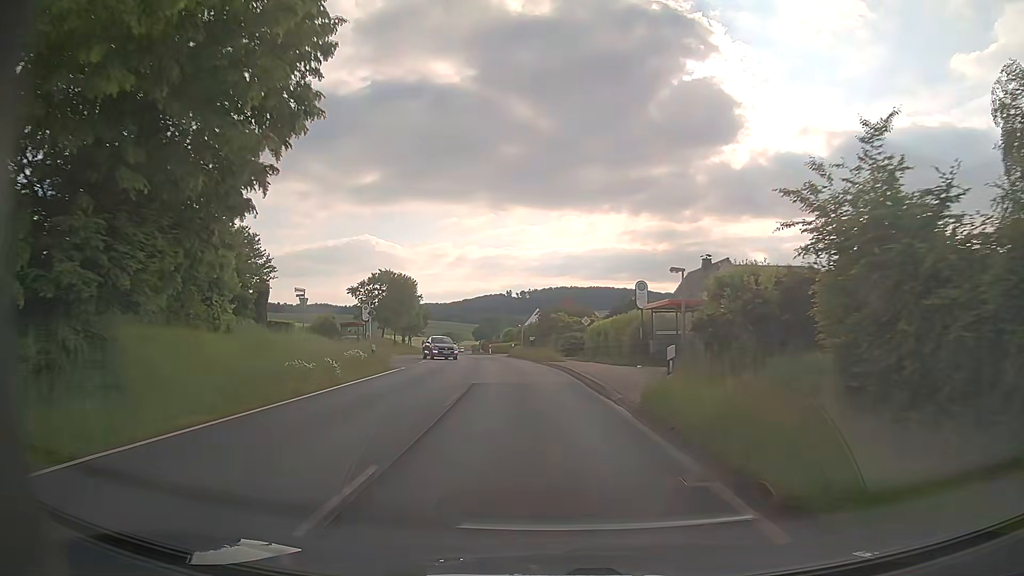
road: primary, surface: asphalt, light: Day
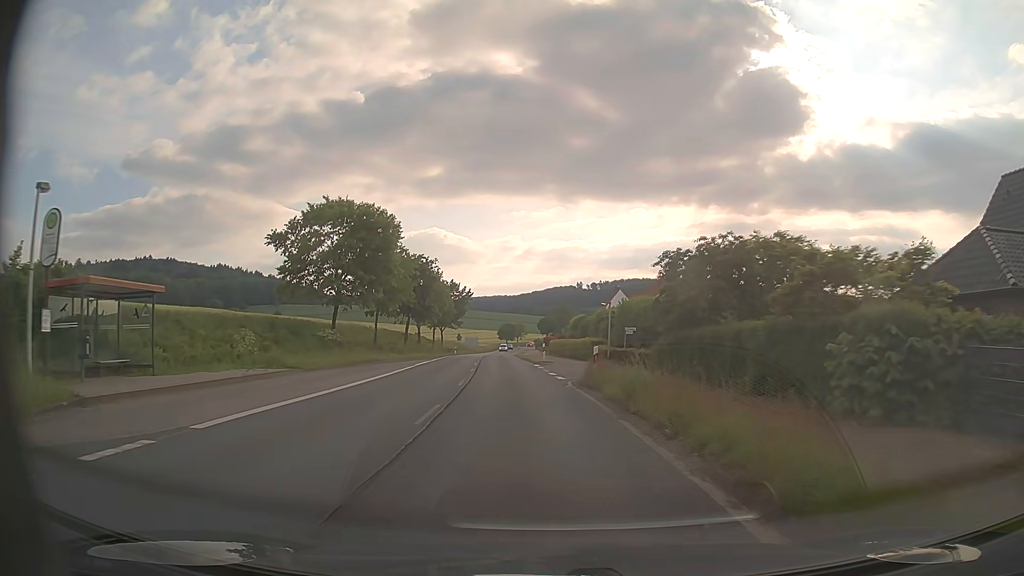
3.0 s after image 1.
(-2.2, +38.8) m; -6°
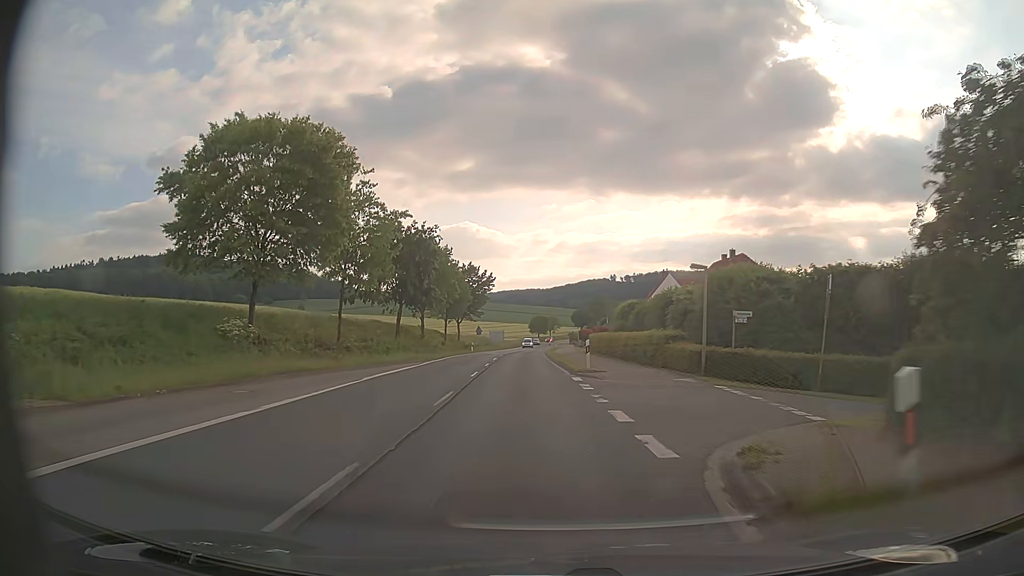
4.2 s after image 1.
(-0.4, +15.7) m; -3°
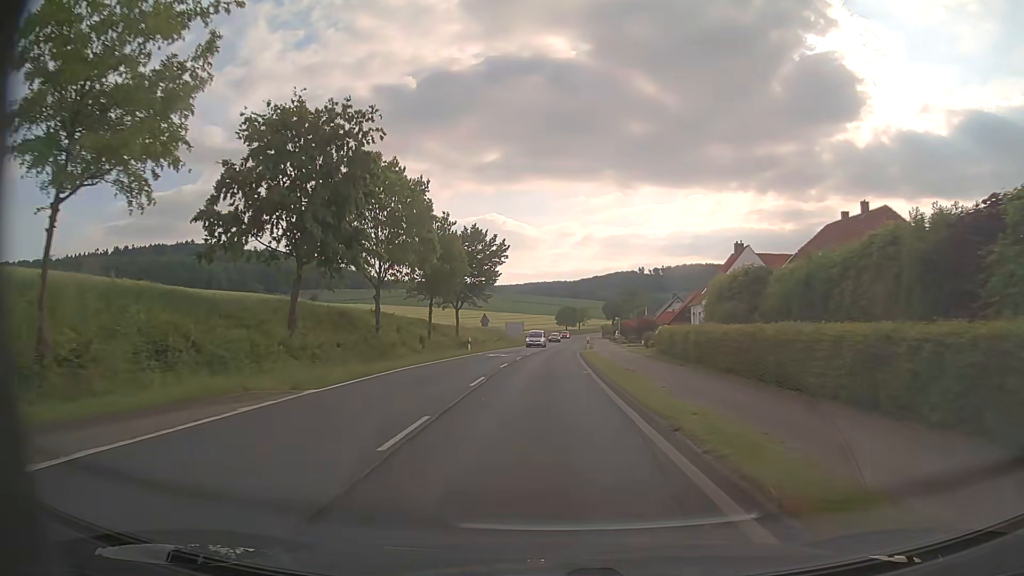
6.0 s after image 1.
(-0.6, +23.5) m; -2°
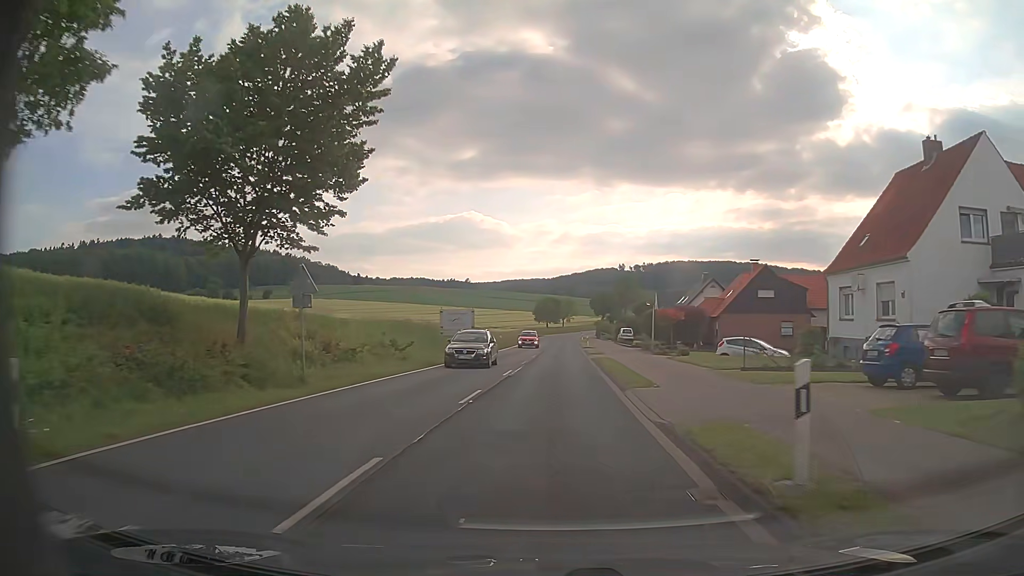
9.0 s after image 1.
(+0.4, +39.4) m; +2°
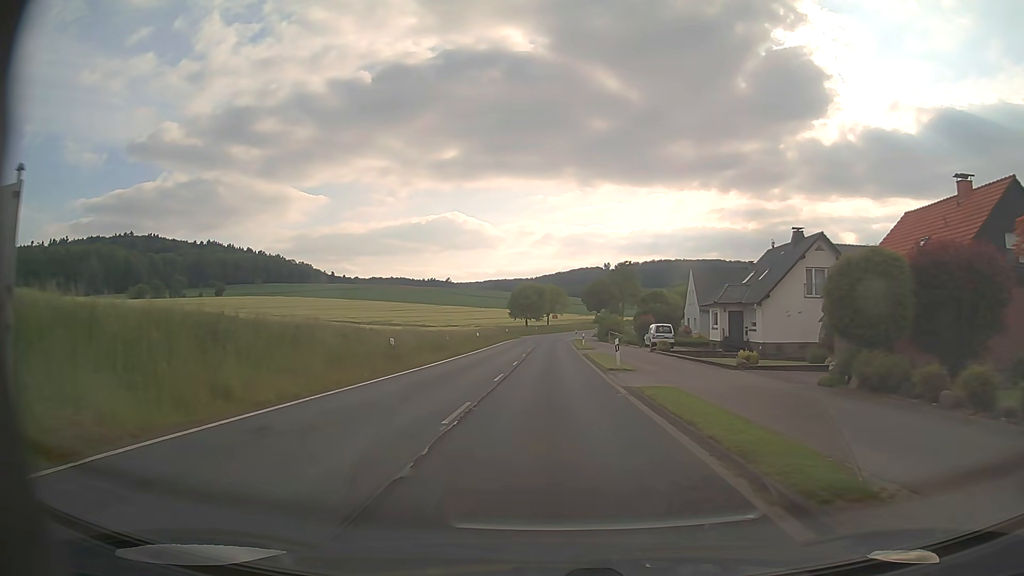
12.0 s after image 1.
(+0.7, +39.1) m; +2°
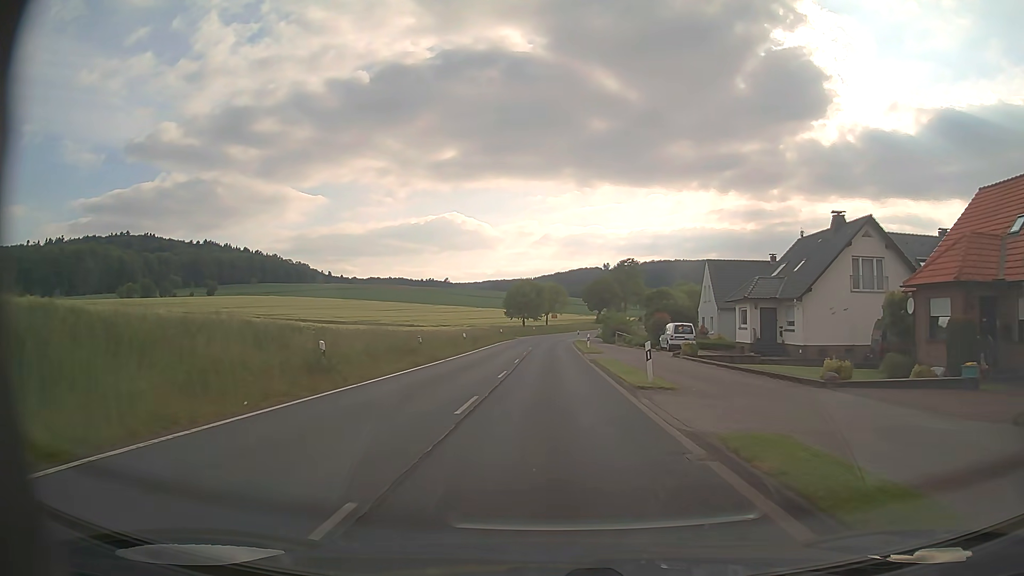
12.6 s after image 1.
(0.0, +7.8) m; 0°
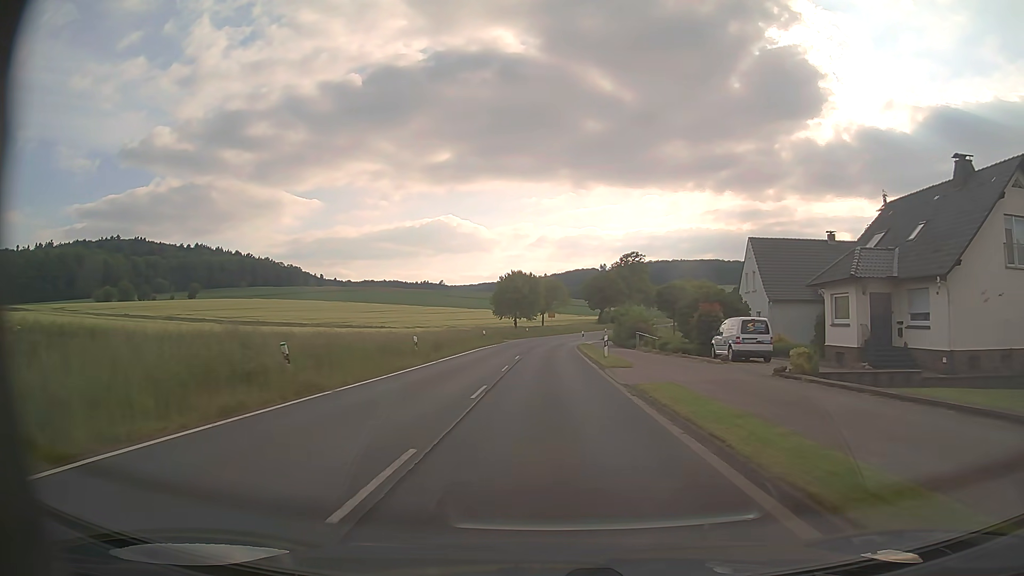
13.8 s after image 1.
(0.0, +15.6) m; 0°
(0, +10) (0, +20) (0, +30) (0, +40) (+1, +50) (+1, +60) (+3, +70) (+5, +80) (+7, +89) (+10, +99) m
